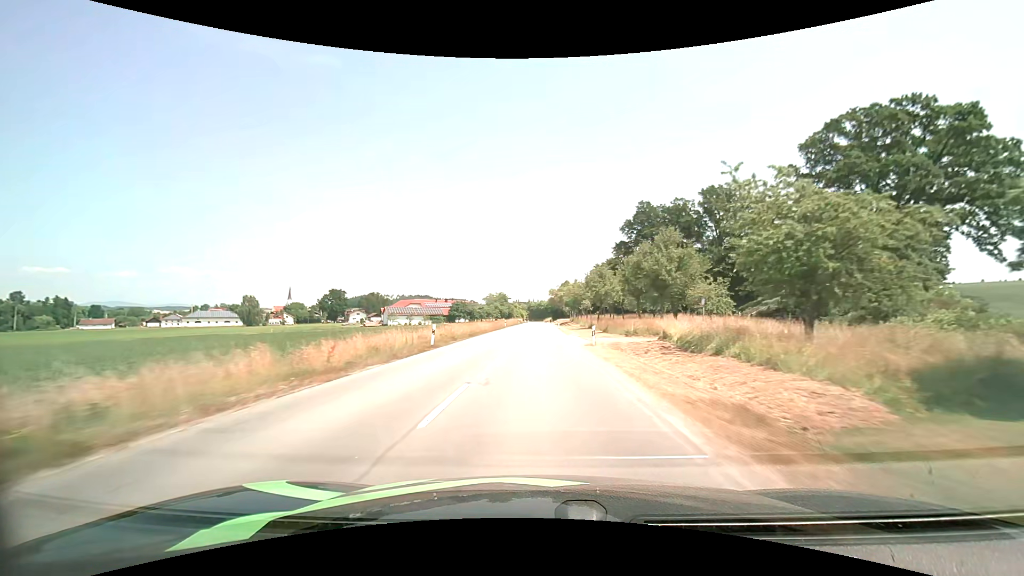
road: secondary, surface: asphalt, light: Day
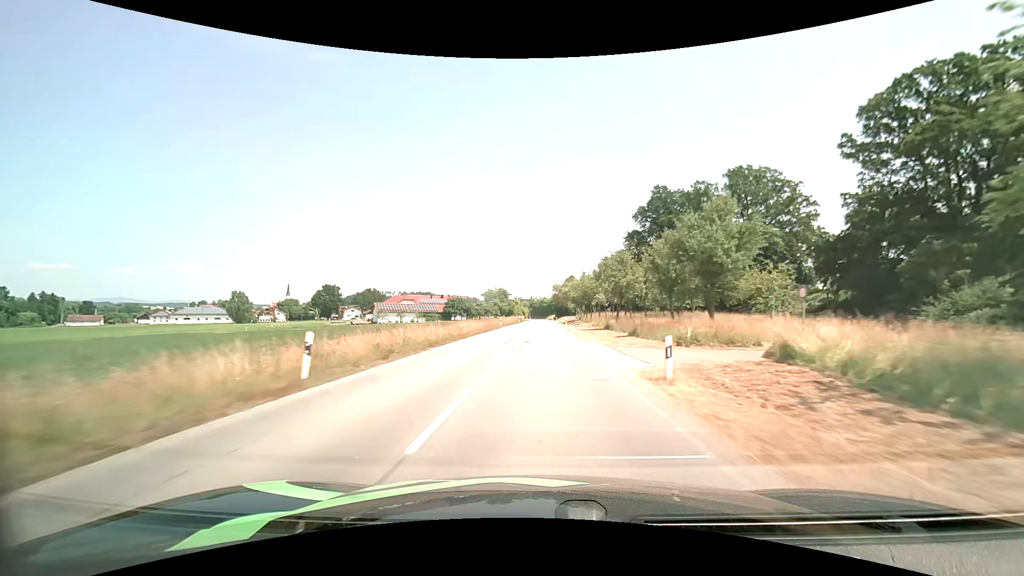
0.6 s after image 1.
(0.0, +13.3) m; 0°
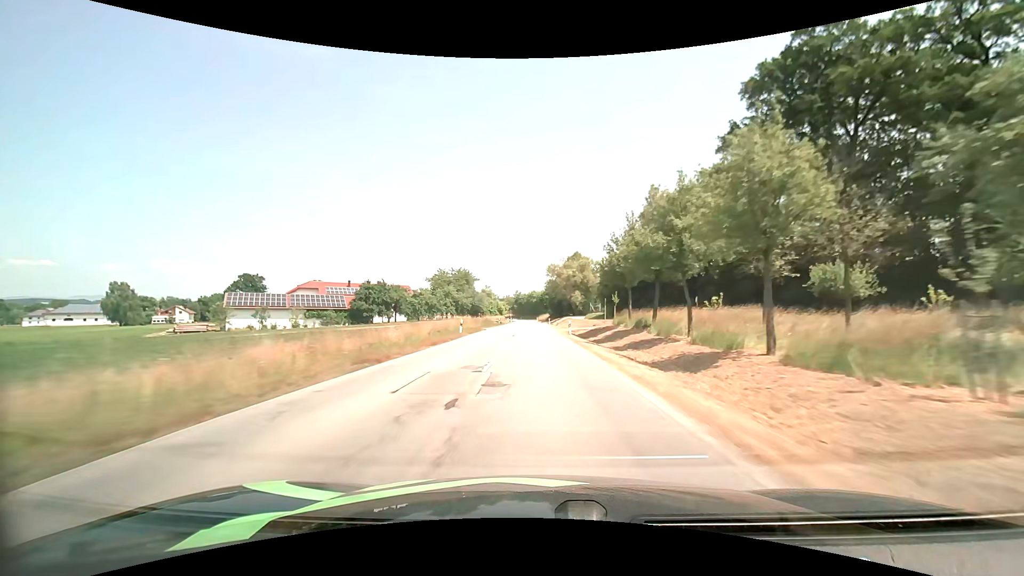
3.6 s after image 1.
(+0.8, +67.1) m; +1°
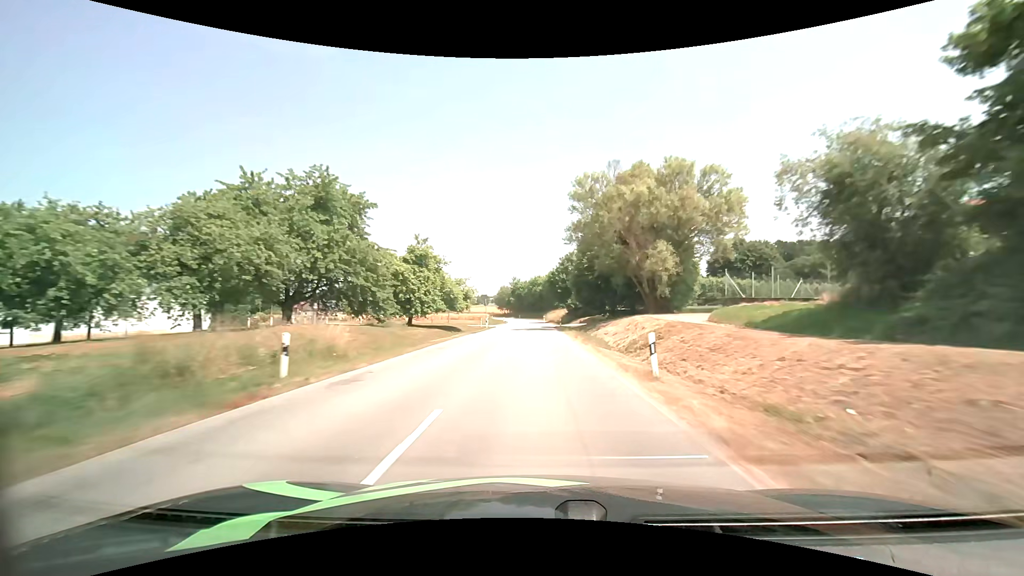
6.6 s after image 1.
(-0.5, +67.2) m; -1°
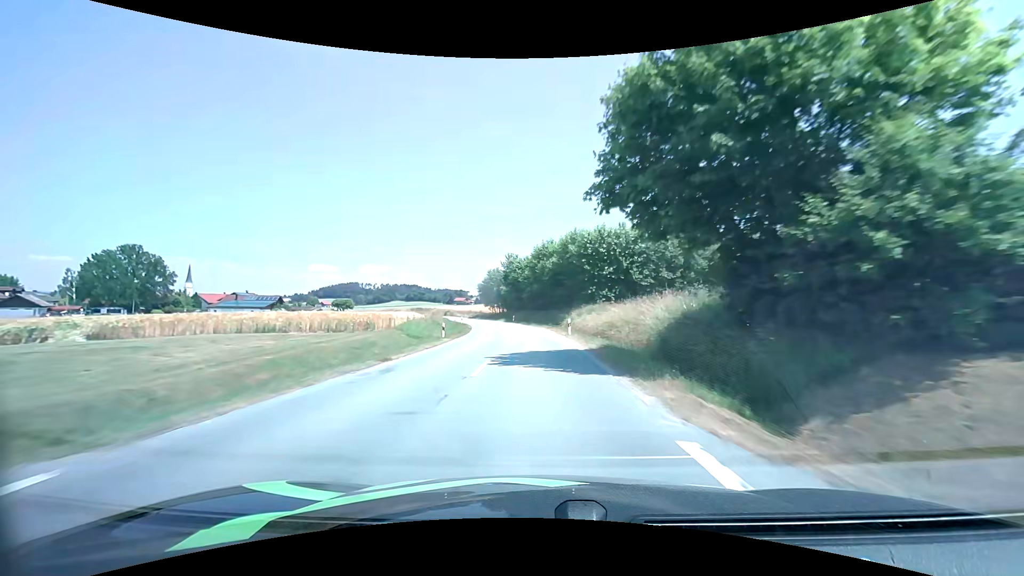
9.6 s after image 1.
(-0.3, +64.1) m; -1°
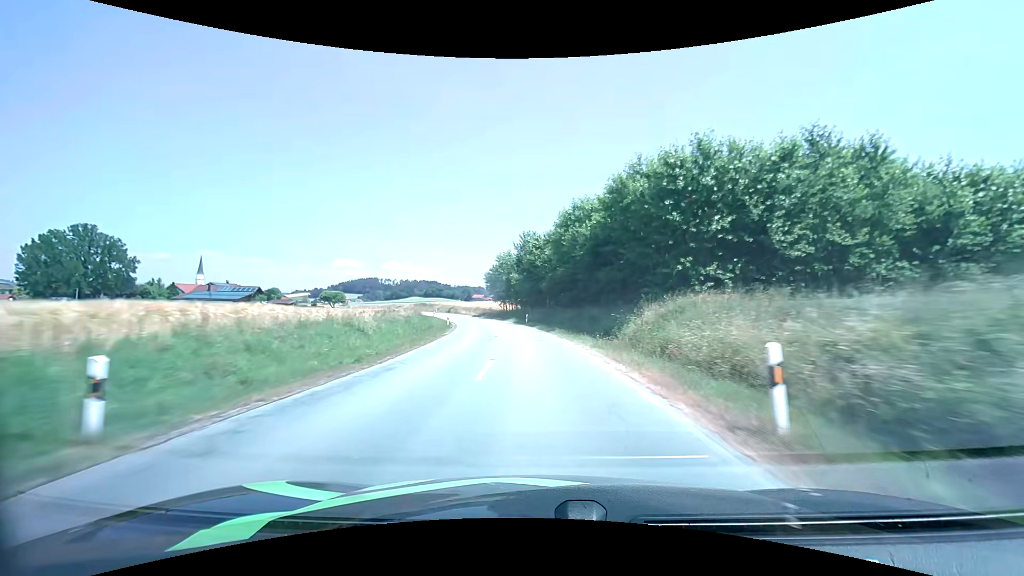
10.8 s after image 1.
(-0.5, +24.7) m; -2°
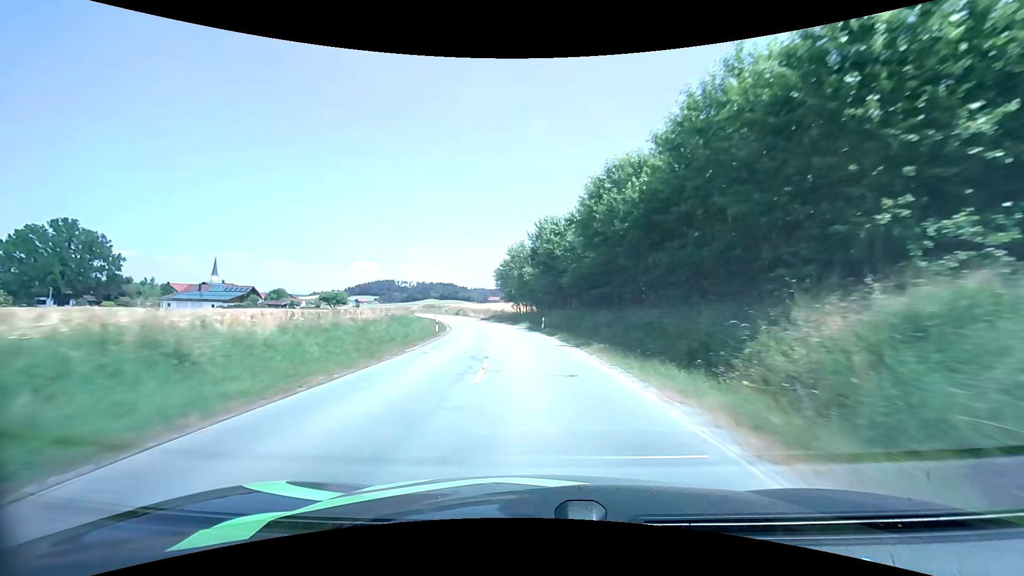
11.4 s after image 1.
(-0.2, +12.3) m; -2°
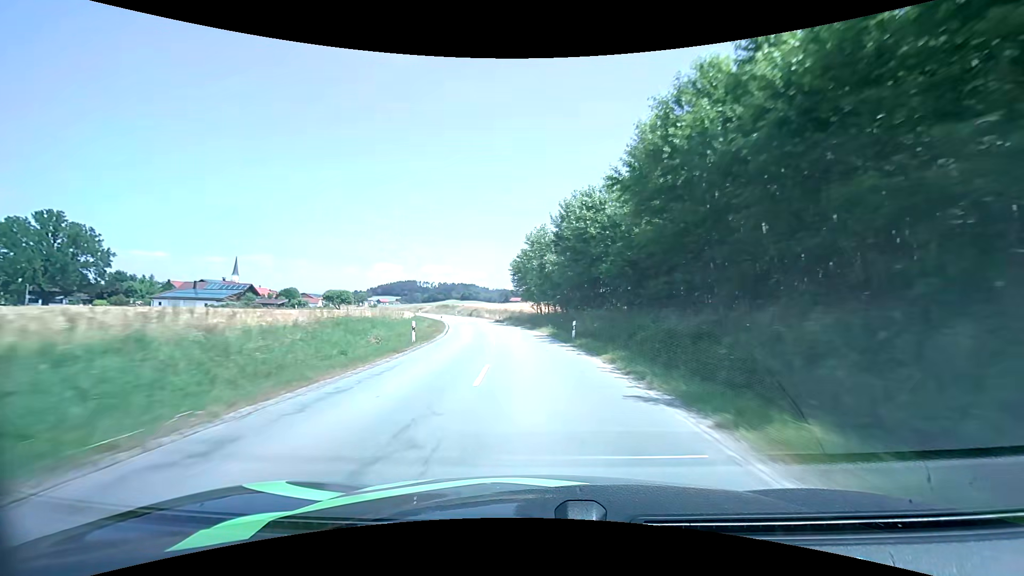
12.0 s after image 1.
(-0.3, +12.3) m; -3°
(0, +10) (-1, +20) (-2, +30) (-3, +40) (-4, +50) (-6, +60) (-8, +69) (-11, +79) (-14, +89) (-17, +98) m
